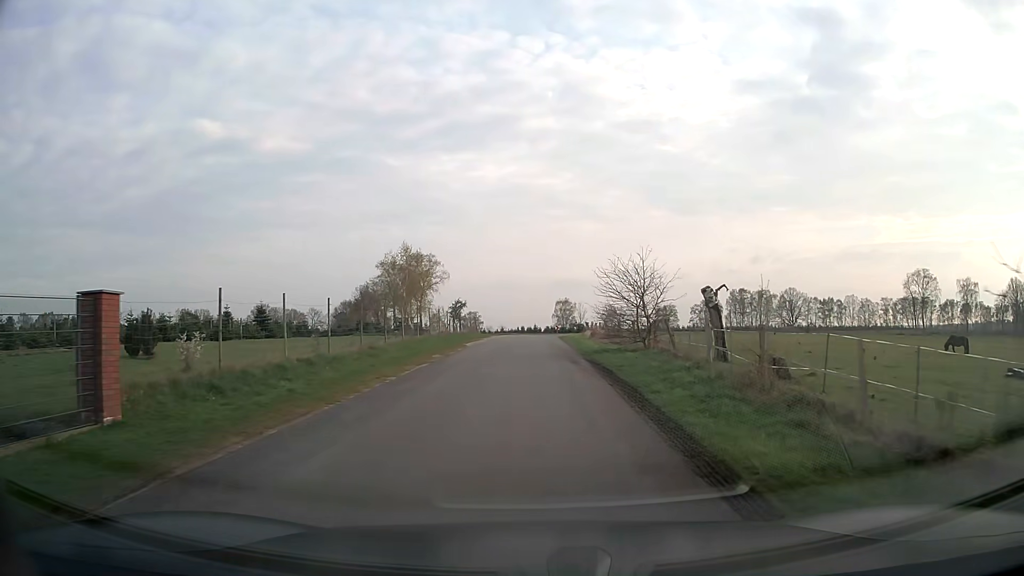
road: unclassified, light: Day
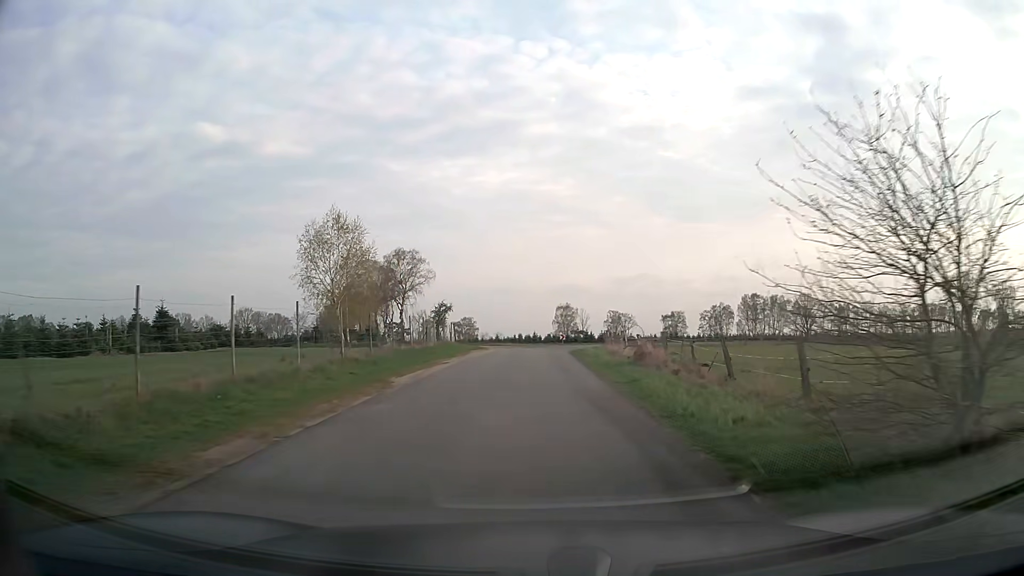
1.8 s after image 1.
(0.0, +18.0) m; 0°
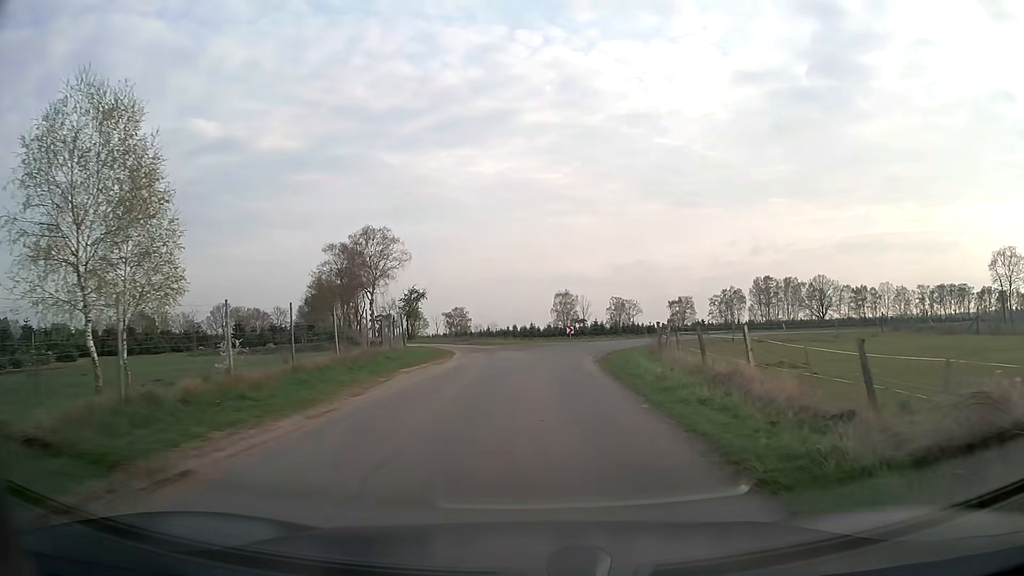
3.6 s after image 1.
(+0.1, +19.0) m; +1°
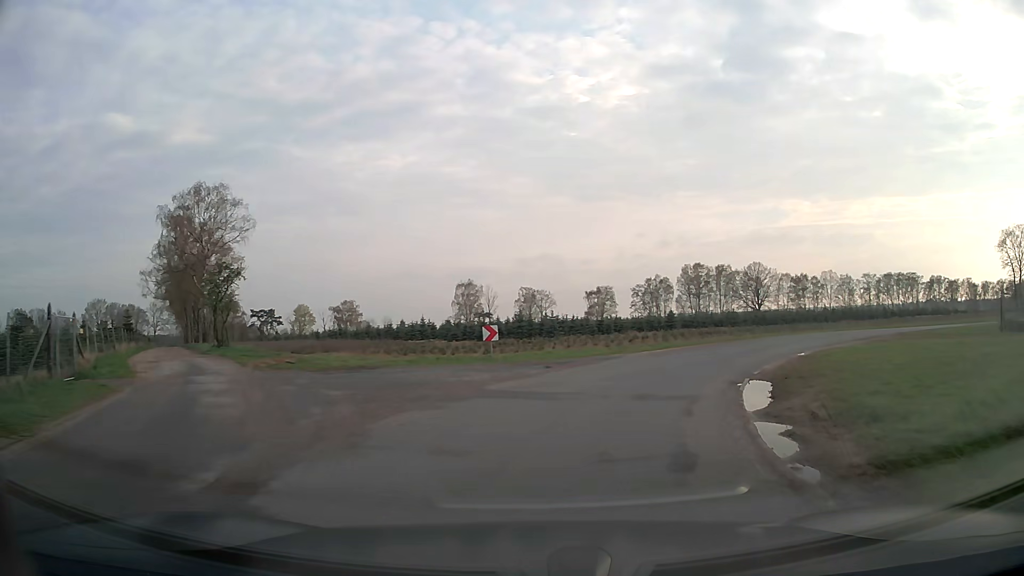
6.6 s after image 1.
(+0.6, +28.3) m; +8°
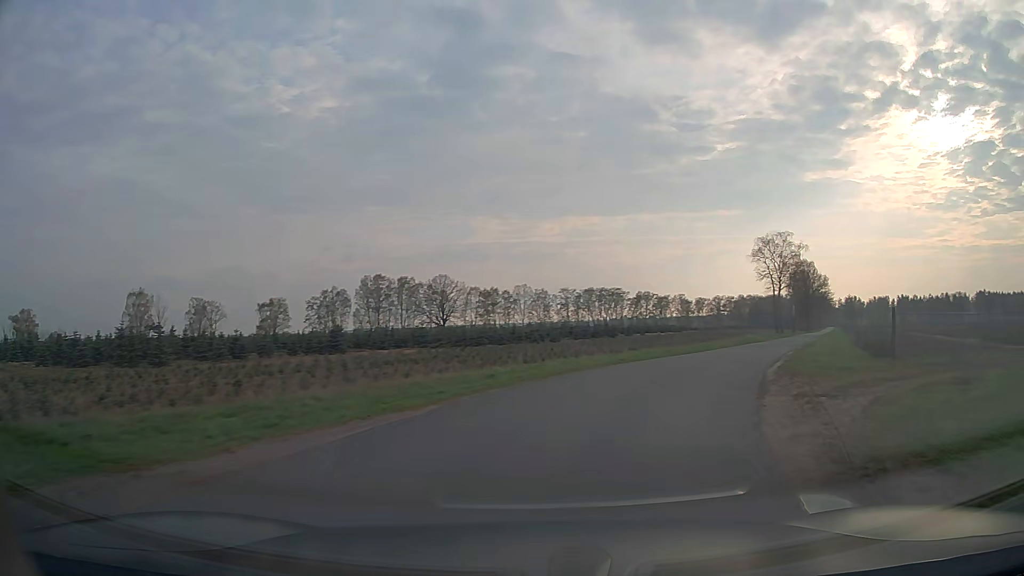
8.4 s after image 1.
(+3.5, +16.7) m; +26°
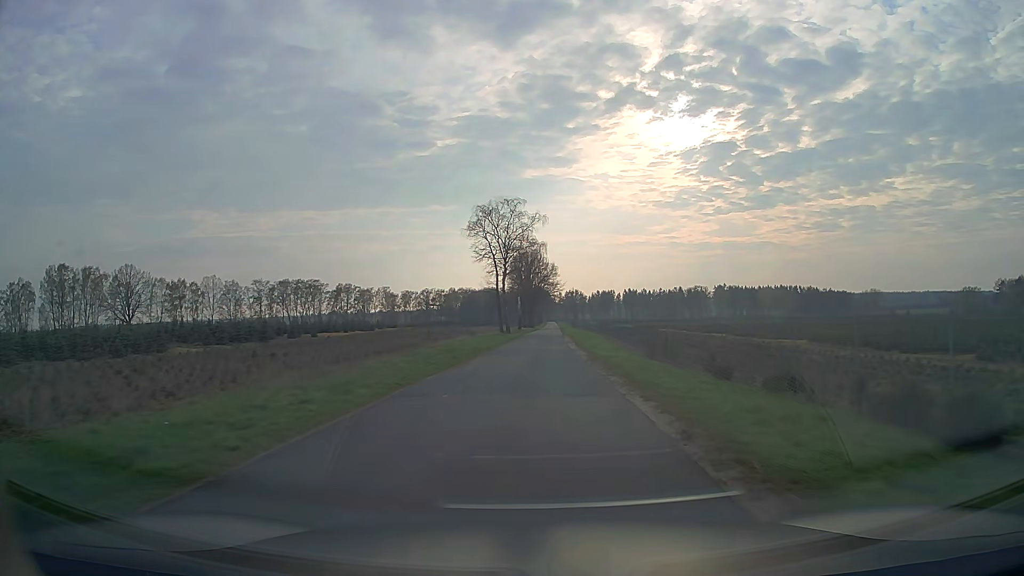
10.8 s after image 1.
(+7.6, +24.3) m; +26°
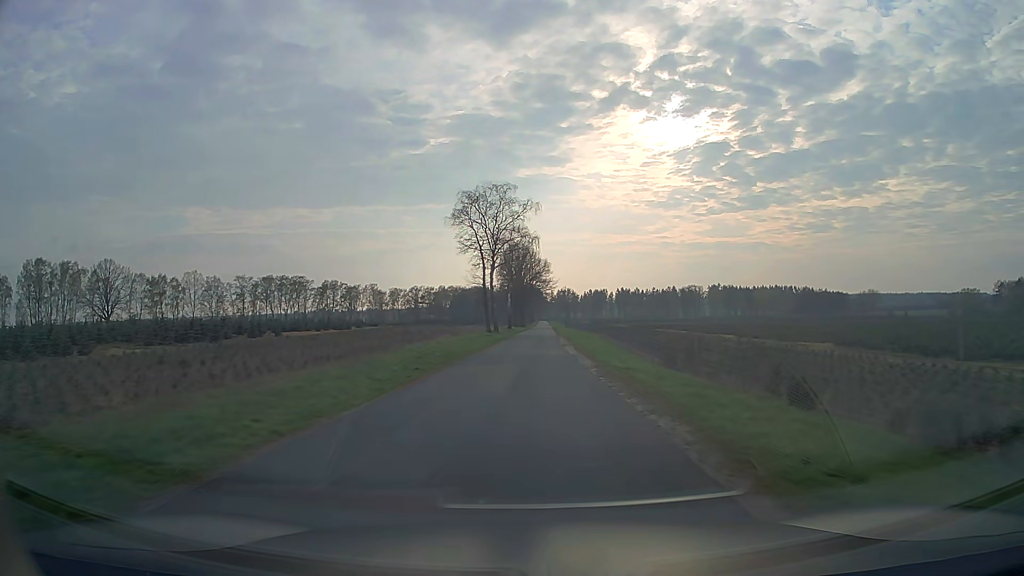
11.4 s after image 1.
(+0.1, +7.5) m; +1°
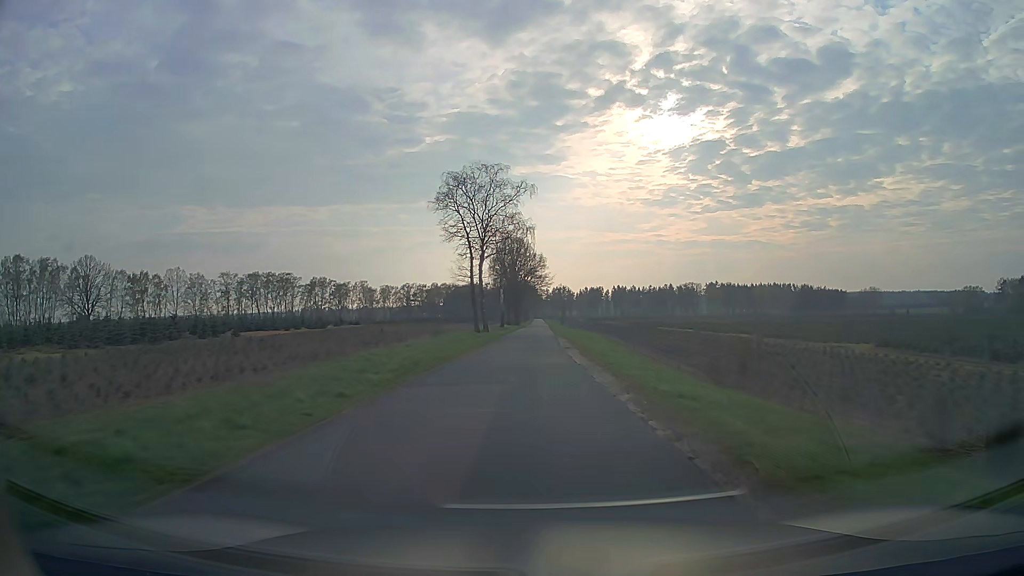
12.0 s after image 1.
(0.0, +8.0) m; 0°
(0, +10) (0, +20) (0, +30) (0, +40) (0, +50) (0, +60) (+1, +70) (+1, +80) (+1, +90) (+1, +100) m
